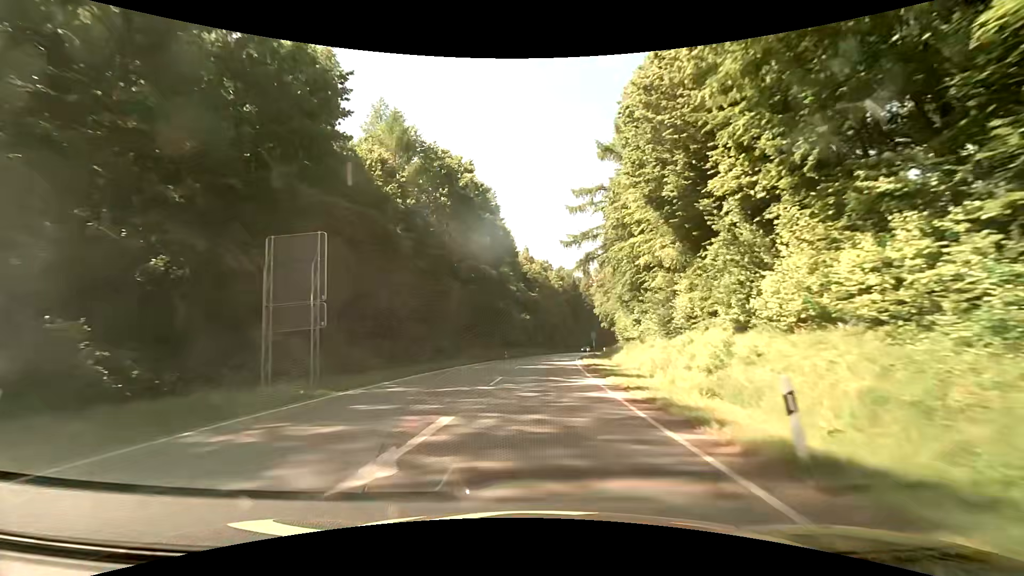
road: secondary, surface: asphalt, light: Day
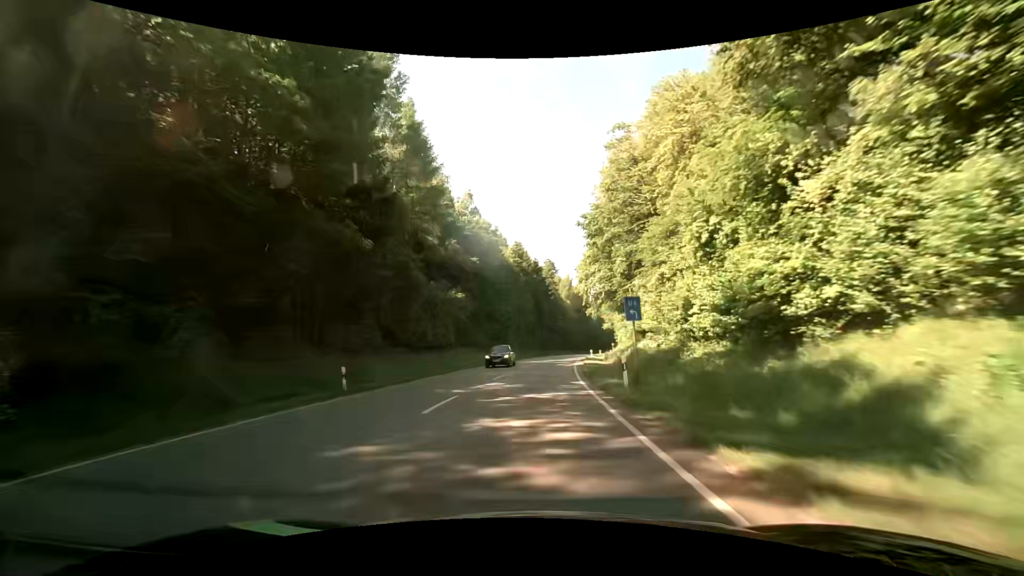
(+2.0, +43.2) m; +4°
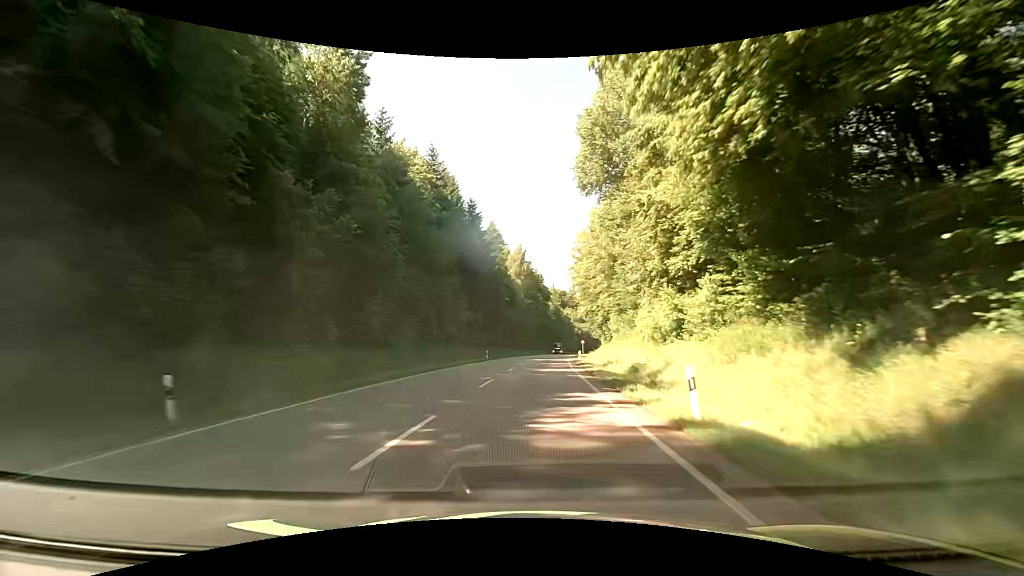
(+3.5, +52.9) m; +7°
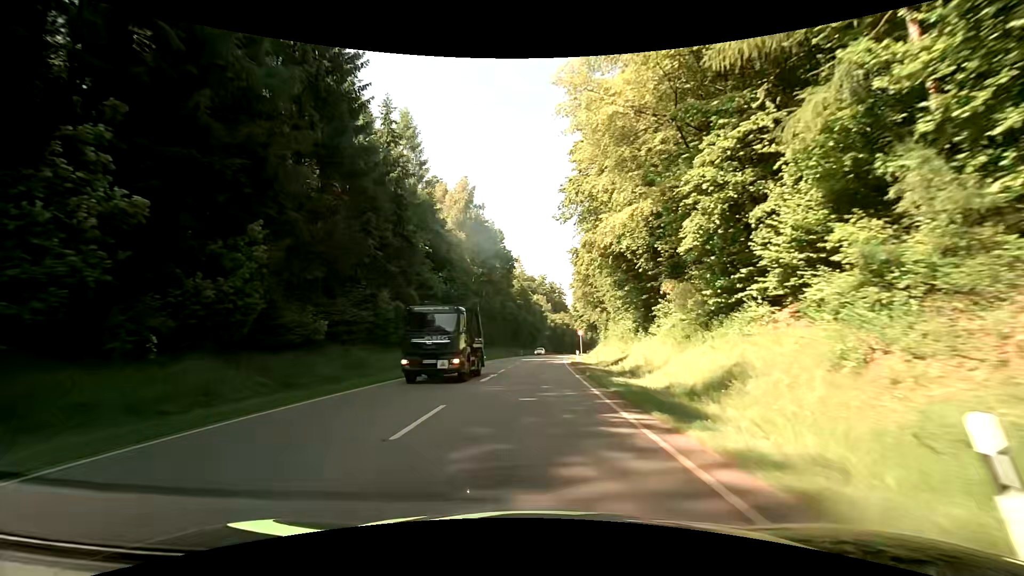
(+2.1, +53.4) m; +4°
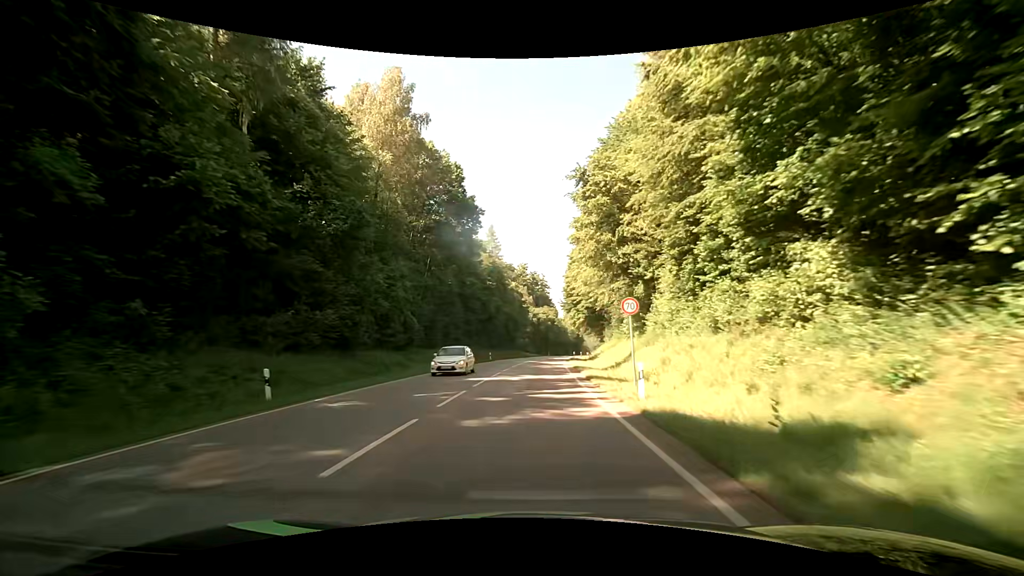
(+0.7, +32.7) m; +2°
(0, +10) (0, +20) (+1, +30) (+1, +40) (+1, +50) (+2, +60) (+3, +70) (+4, +80) (+5, +90) (+6, +100) m
